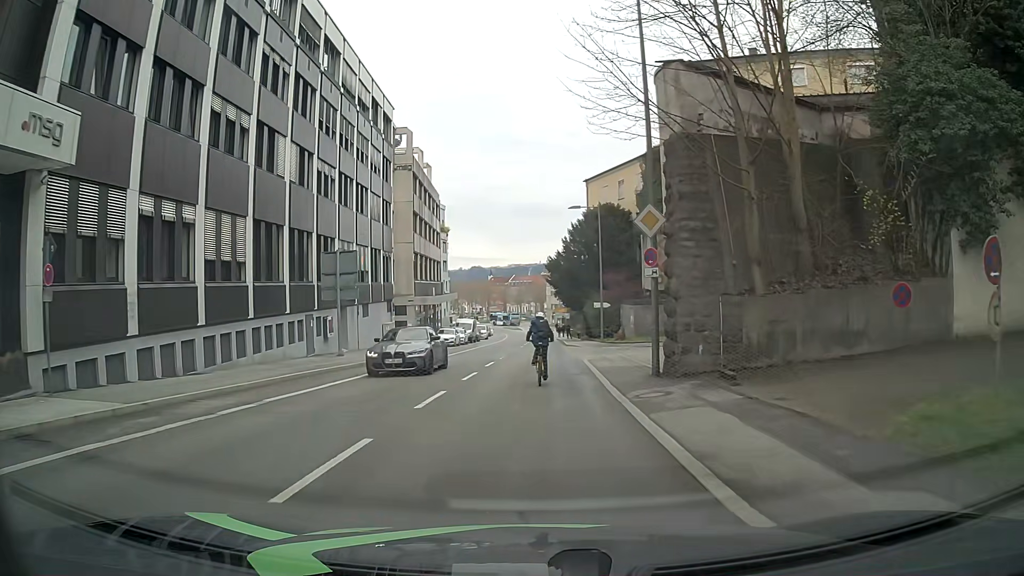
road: tertiary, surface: asphalt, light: Day
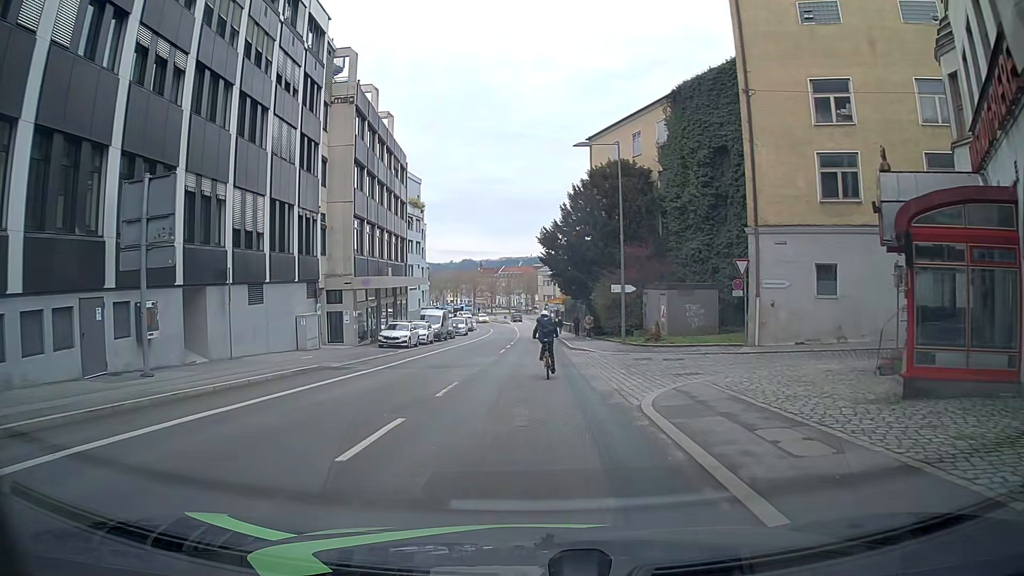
(+0.3, +16.7) m; +1°
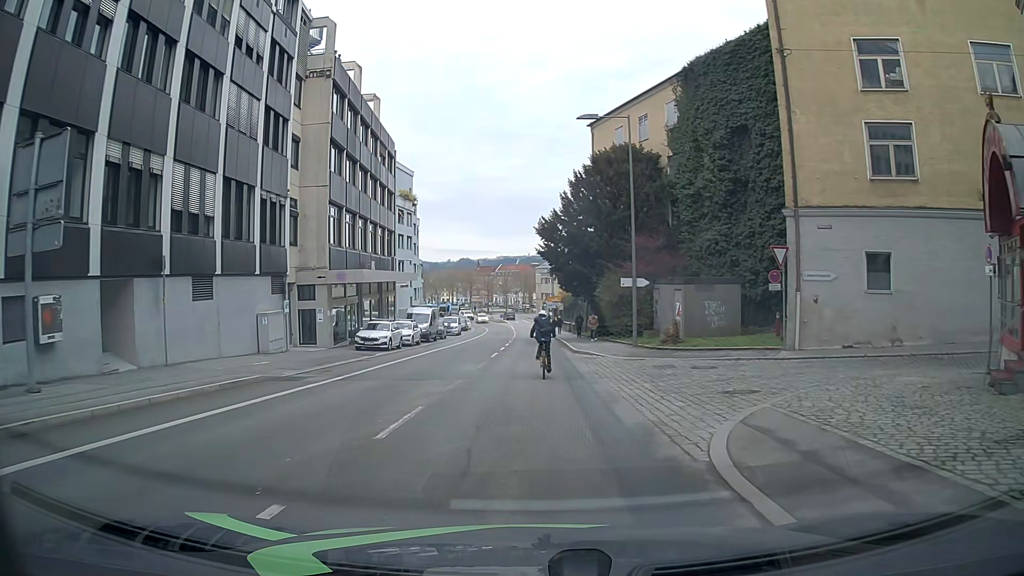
(0.0, +4.6) m; 0°
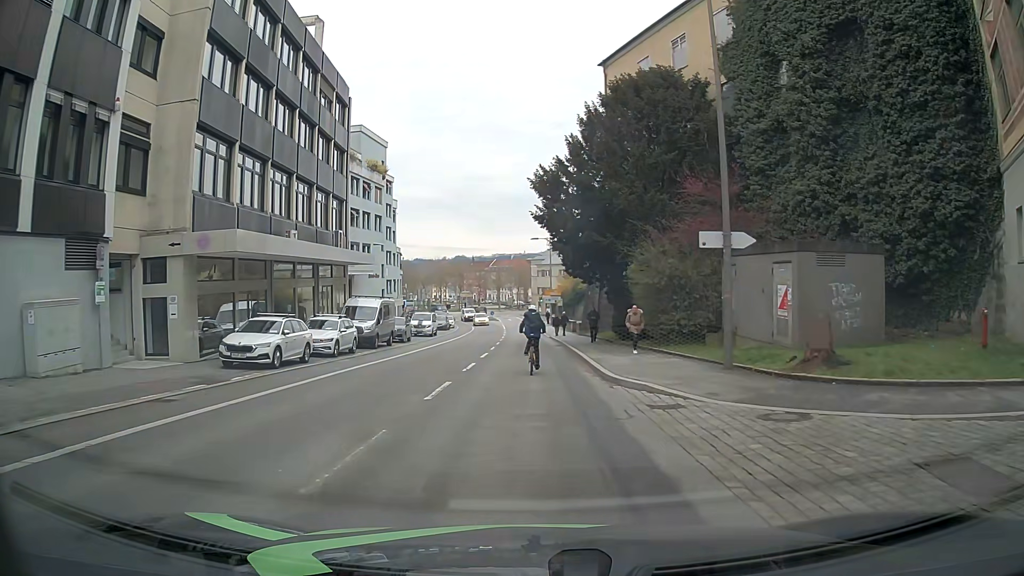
(0.0, +14.9) m; +1°
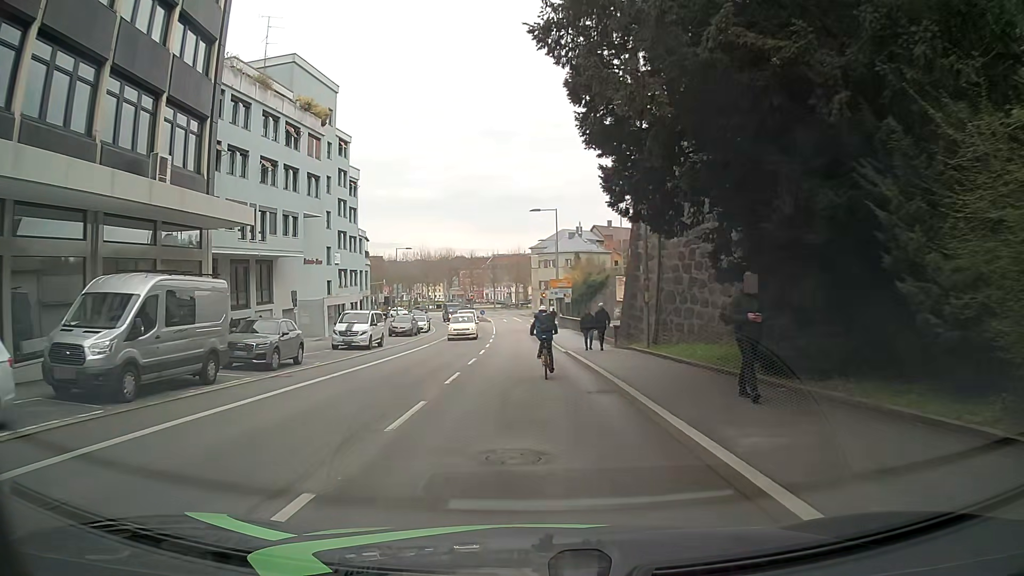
(-0.4, +21.0) m; 0°
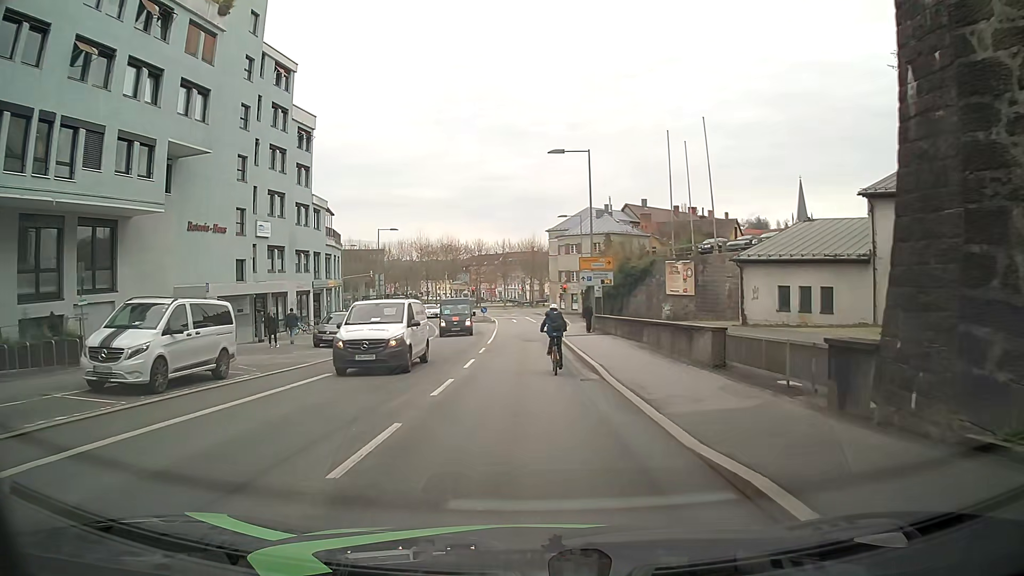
(-0.5, +20.5) m; -2°
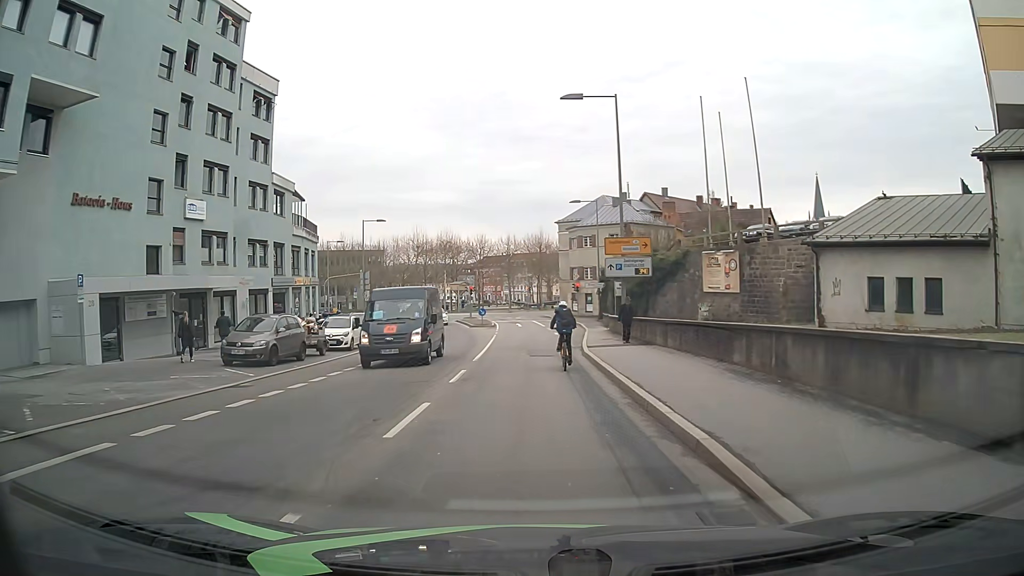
(-0.1, +10.1) m; -1°
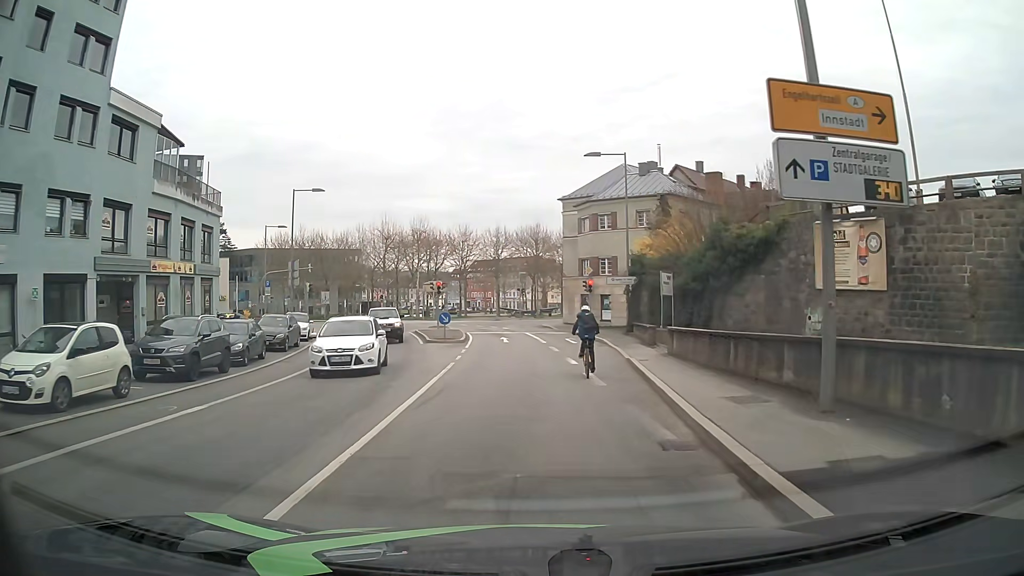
(-0.1, +19.3) m; +1°
(0, +10) (+1, +20) (+2, +30) (+2, +40) (0, +50) (0, +60) (+6, +68) (+12, +75) (+19, +83) (+26, +90) m
